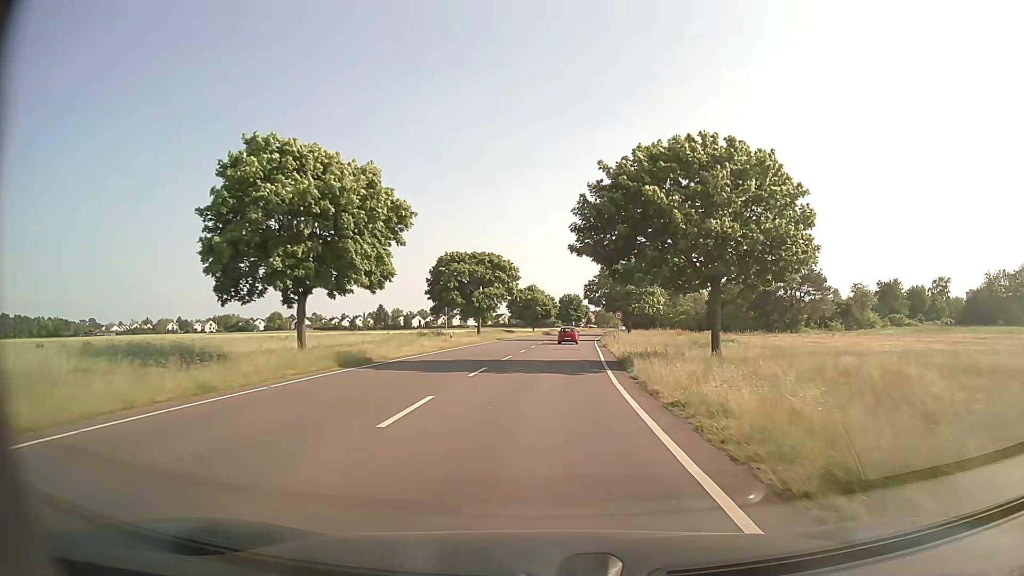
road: secondary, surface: asphalt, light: Day
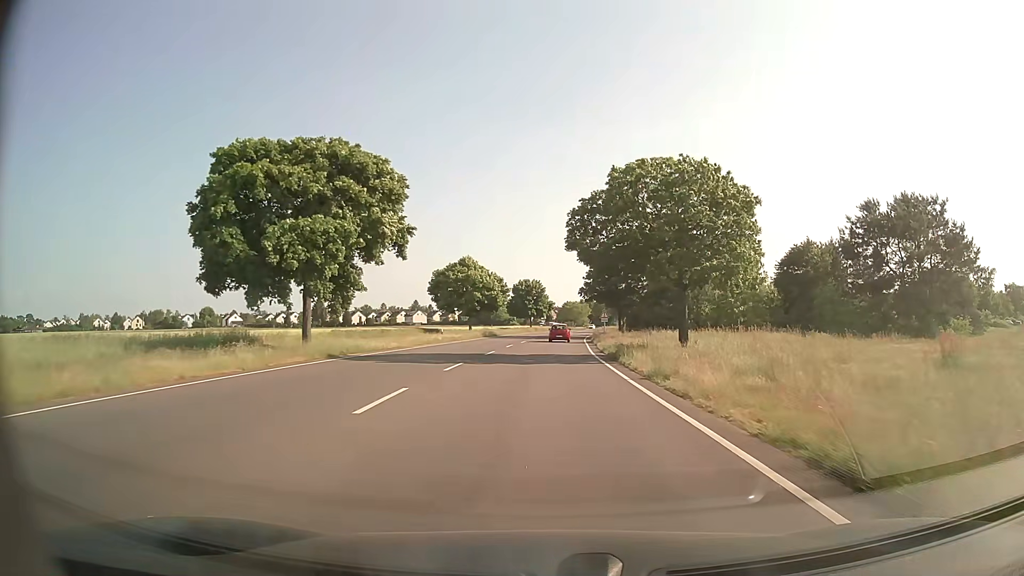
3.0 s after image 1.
(+2.0, +47.5) m; +4°
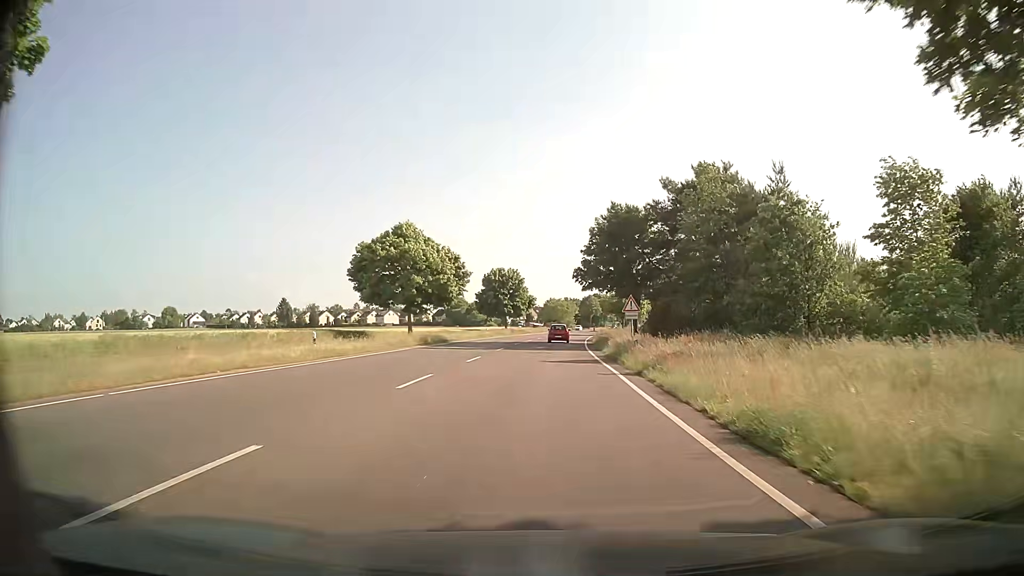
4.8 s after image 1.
(+0.3, +27.5) m; +2°
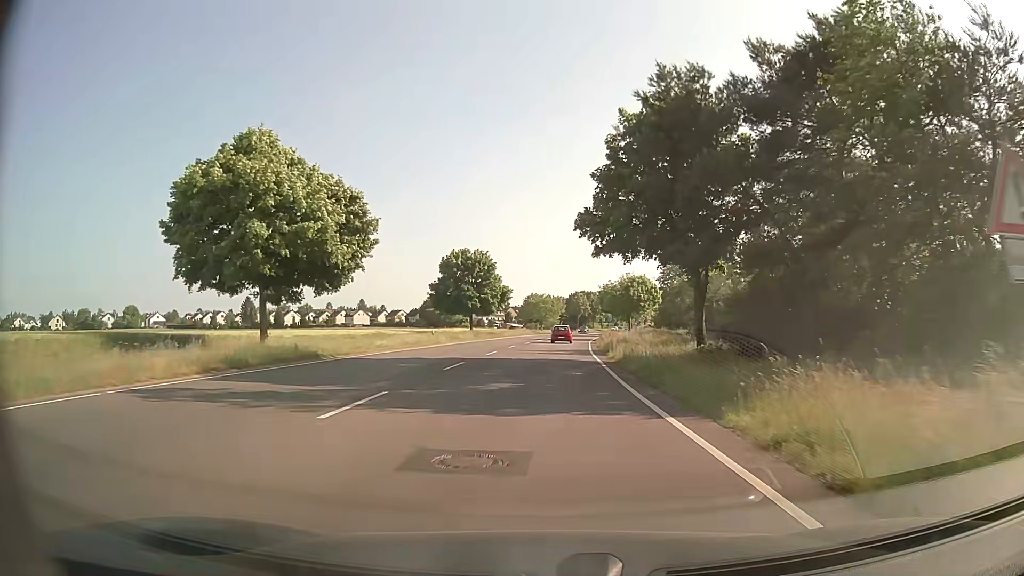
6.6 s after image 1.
(+0.3, +26.8) m; +1°
(0, +10) (0, +20) (+1, +30) (+1, +40) (+2, +50) (+2, +60) (+3, +70) (+4, +80) (+5, +90) (+6, +100) m
